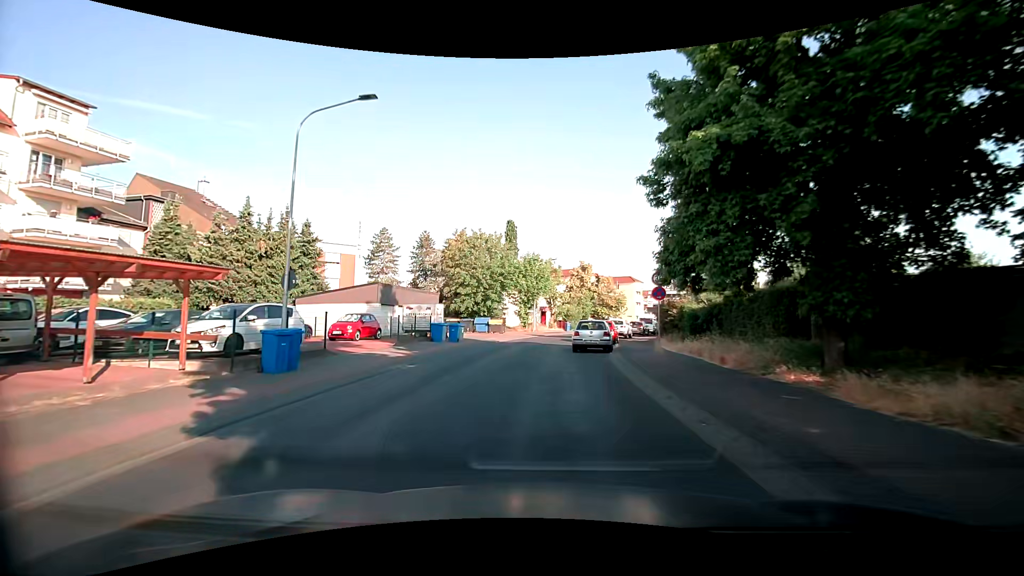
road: tertiary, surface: asphalt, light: Day
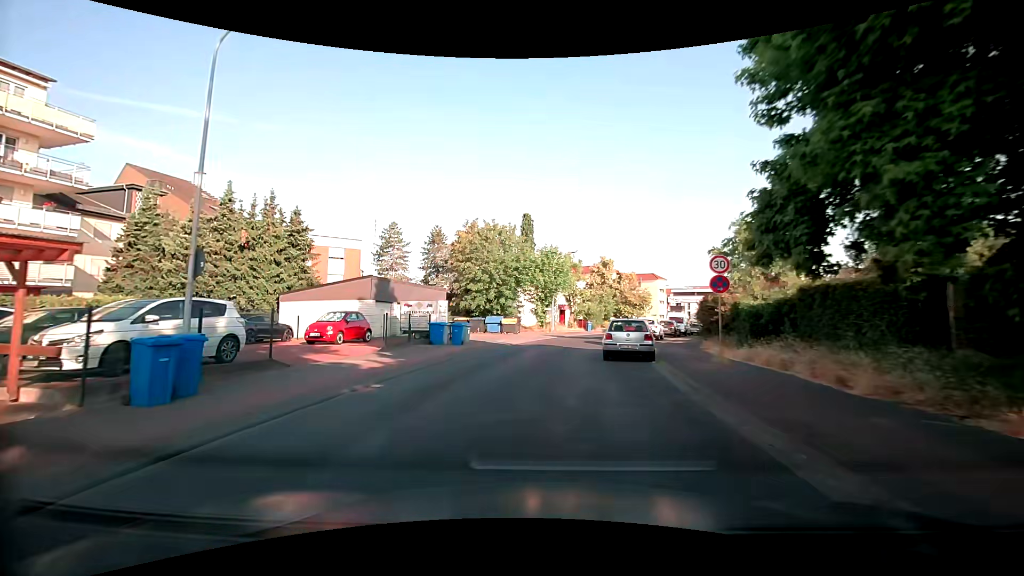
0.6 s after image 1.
(0.0, +4.8) m; -1°
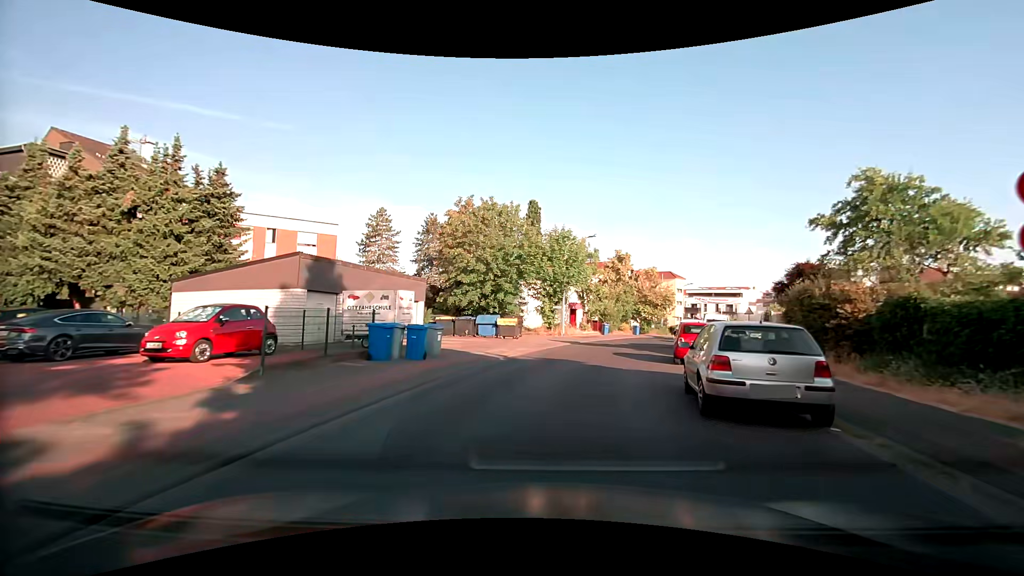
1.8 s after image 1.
(-0.2, +9.6) m; -2°
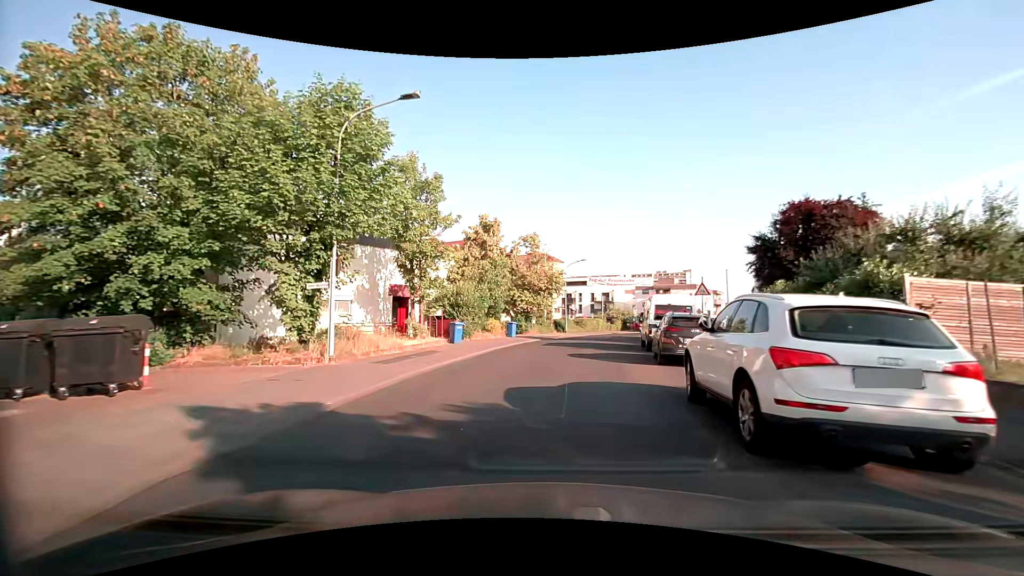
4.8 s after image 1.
(+3.9, +23.8) m; +14°
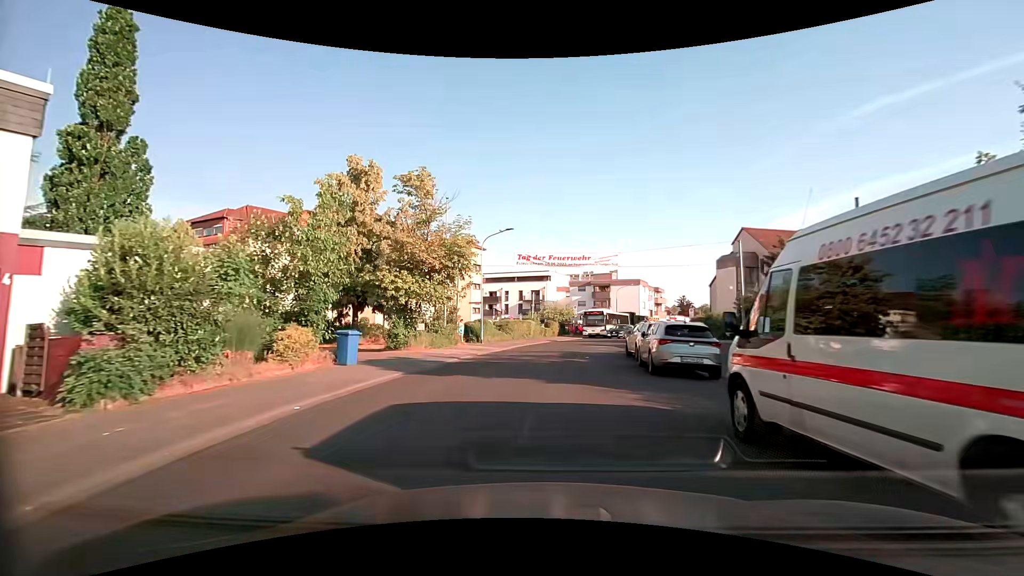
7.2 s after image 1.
(+1.8, +19.1) m; +10°
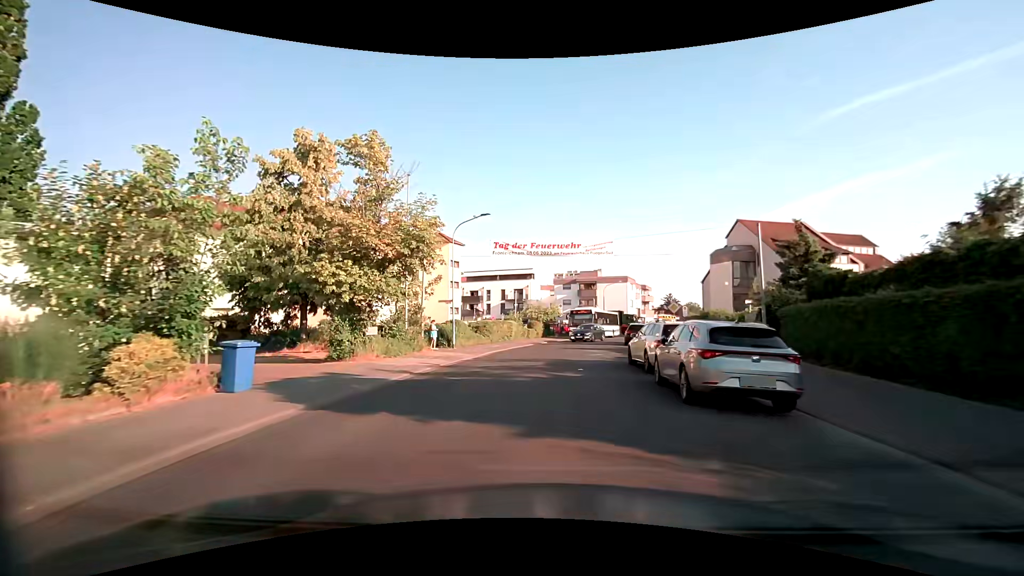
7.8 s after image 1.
(+0.1, +4.8) m; +1°
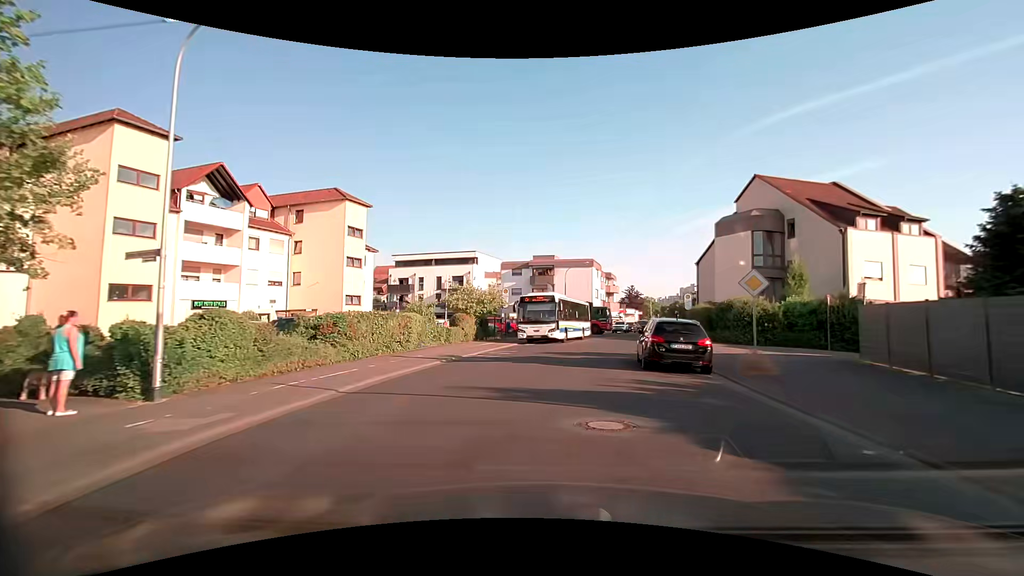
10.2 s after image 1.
(+1.0, +19.3) m; +6°
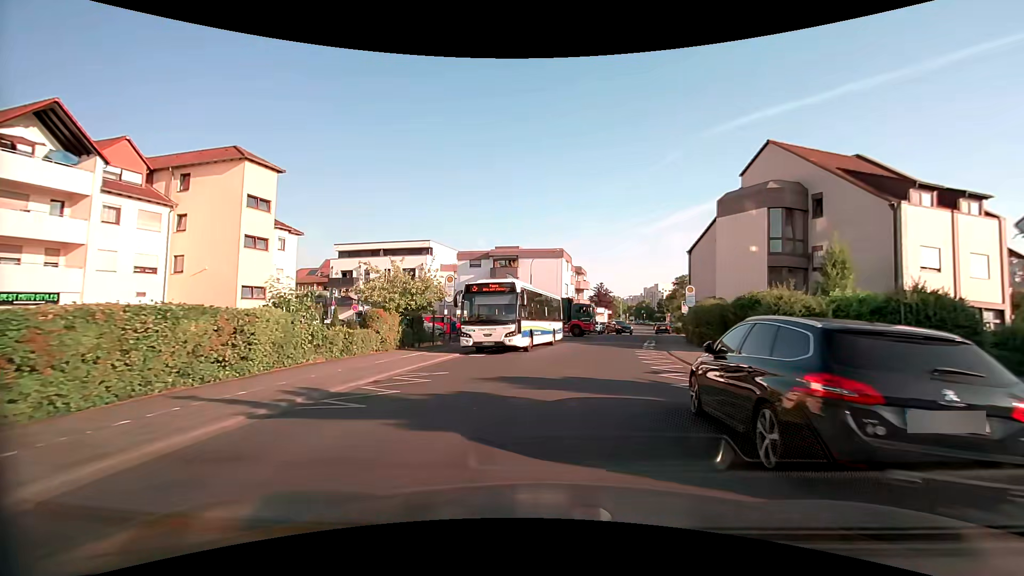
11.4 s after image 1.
(+0.3, +9.6) m; +5°
